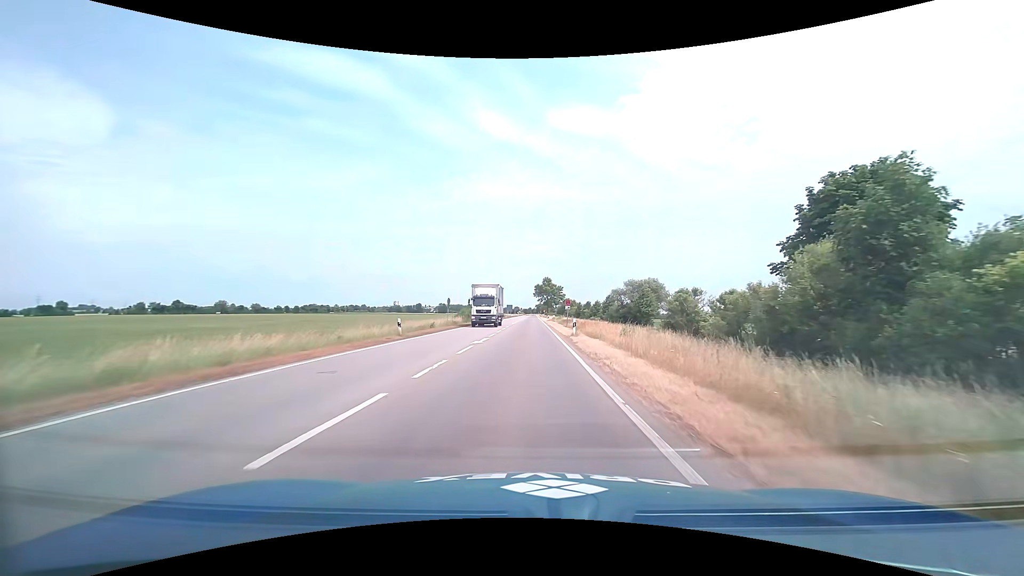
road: primary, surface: asphalt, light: Day
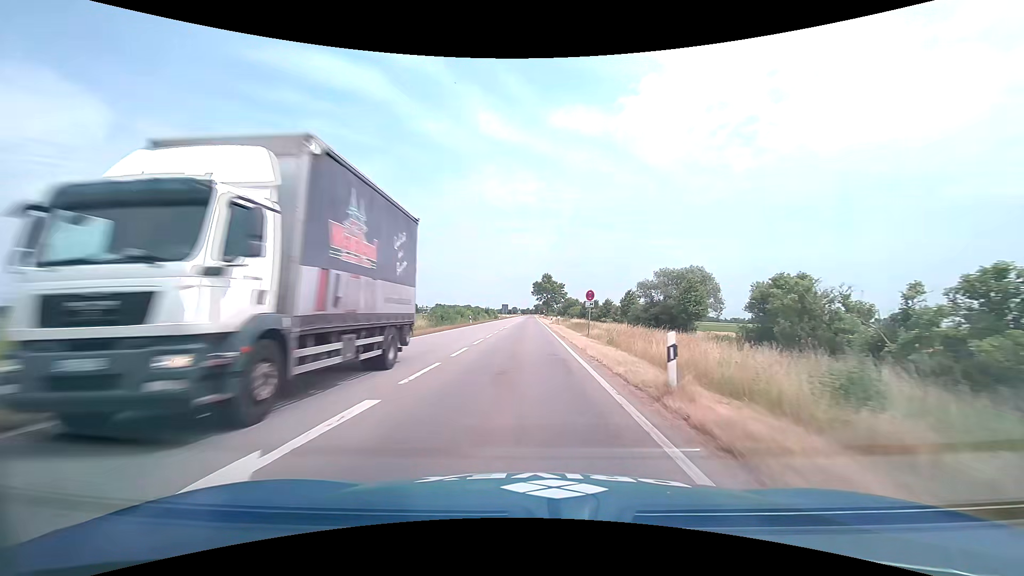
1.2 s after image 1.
(+0.1, +19.0) m; 0°
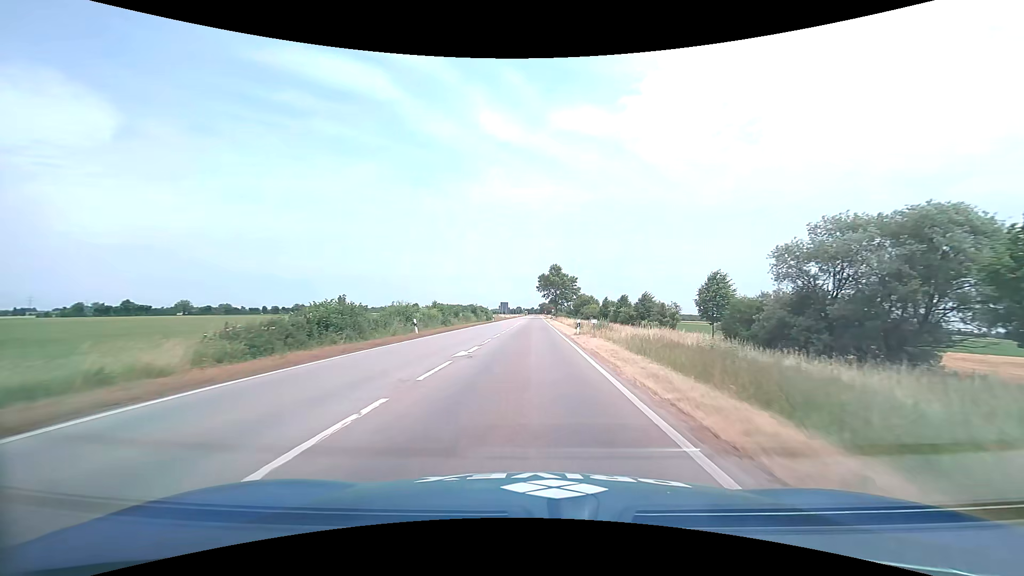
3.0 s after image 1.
(-0.1, +29.7) m; -1°
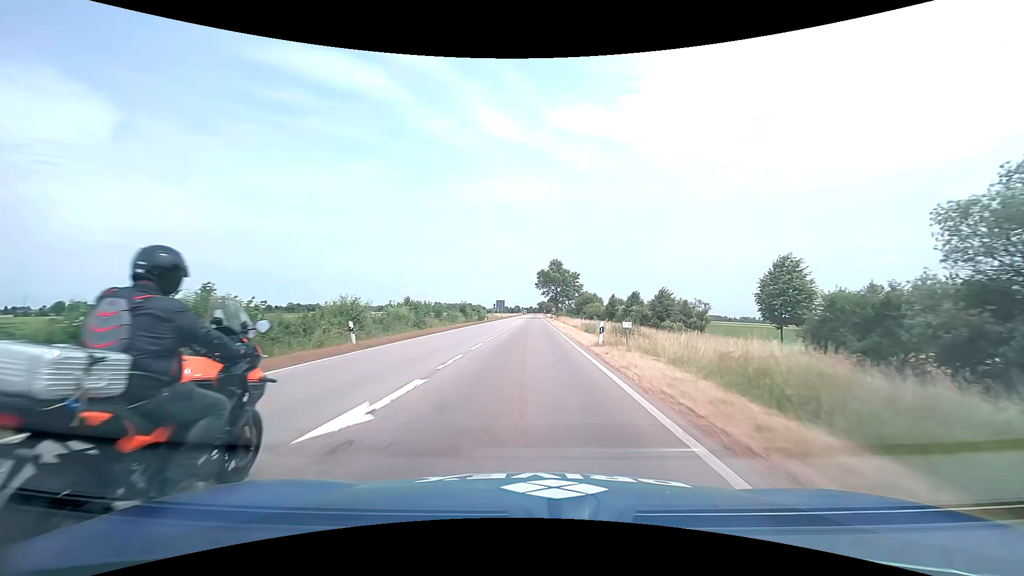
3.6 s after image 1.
(0.0, +10.1) m; 0°
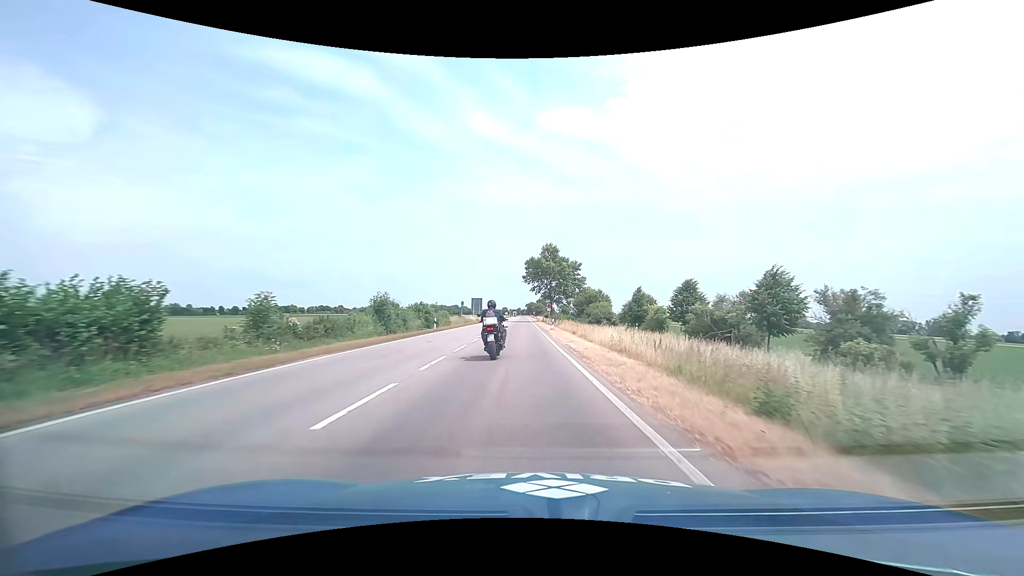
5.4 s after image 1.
(+0.4, +29.9) m; +1°
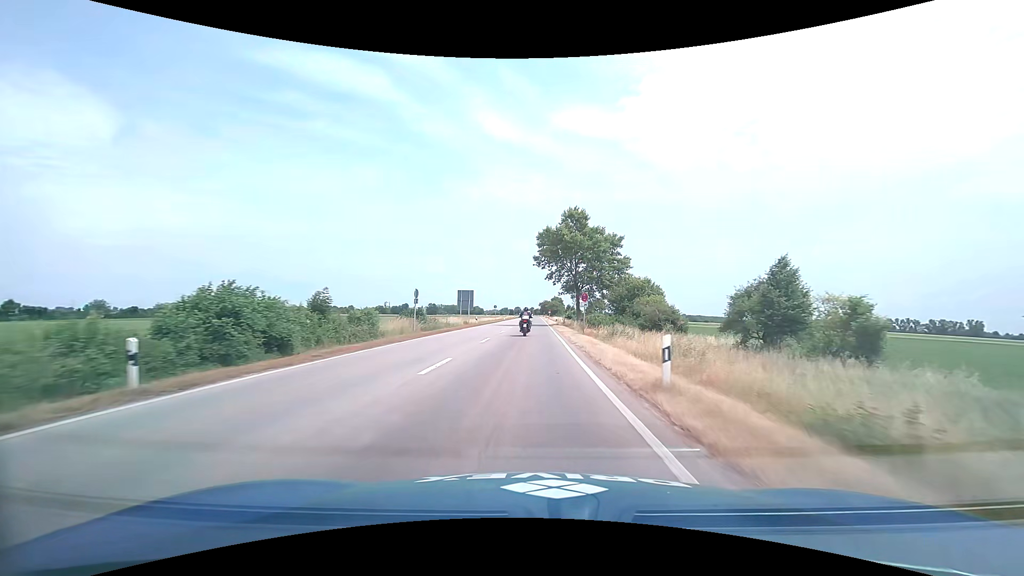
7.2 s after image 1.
(-0.3, +31.2) m; -2°
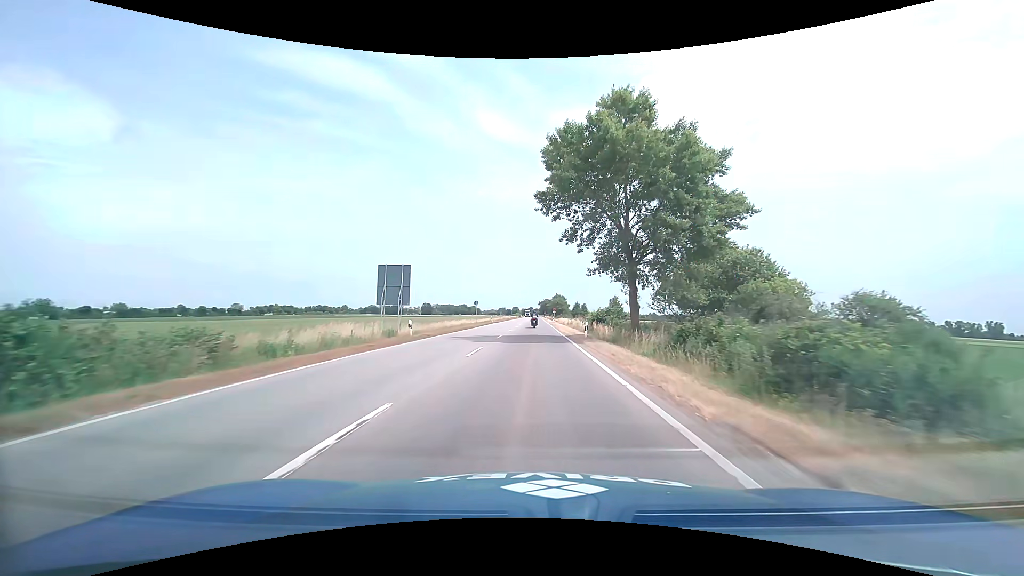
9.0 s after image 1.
(-0.1, +32.6) m; 0°
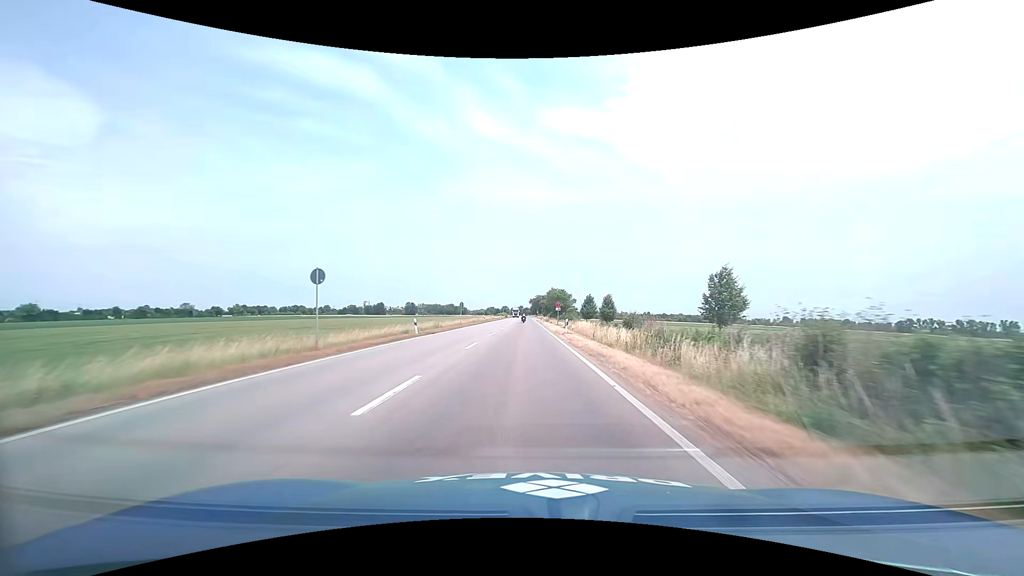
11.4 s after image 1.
(+0.4, +46.0) m; +1°
(0, +10) (0, +20) (0, +30) (0, +40) (0, +50) (0, +60) (-1, +70) (-1, +80) (-1, +90) (-1, +100) m
